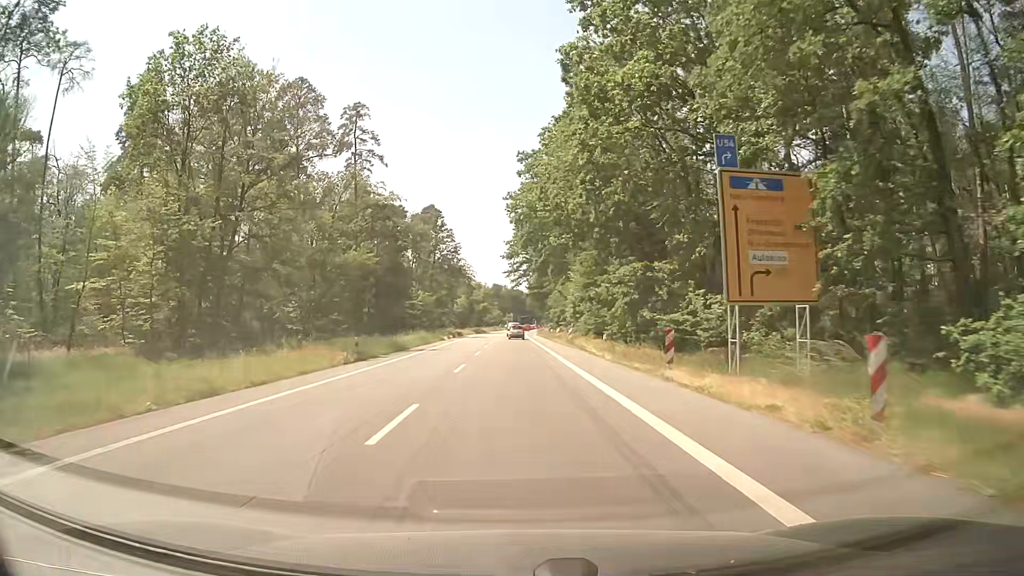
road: secondary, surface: asphalt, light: Day
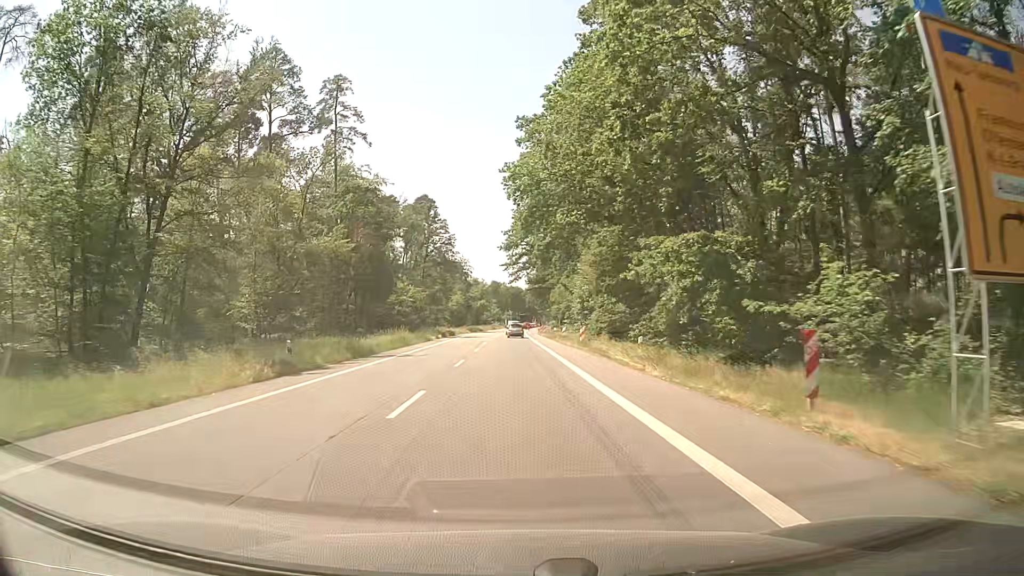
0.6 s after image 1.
(+0.1, +9.8) m; 0°
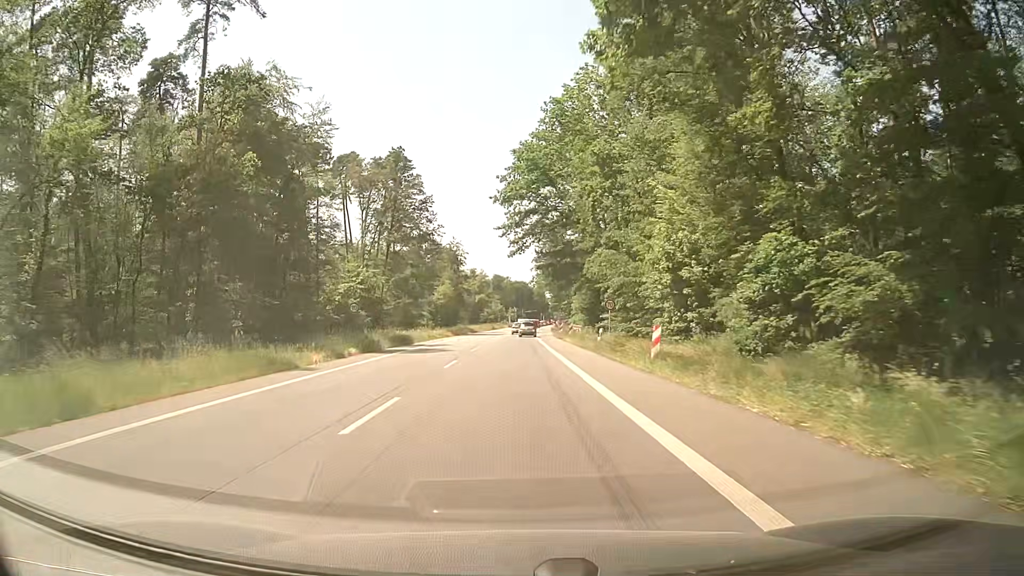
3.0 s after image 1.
(+0.1, +36.7) m; 0°
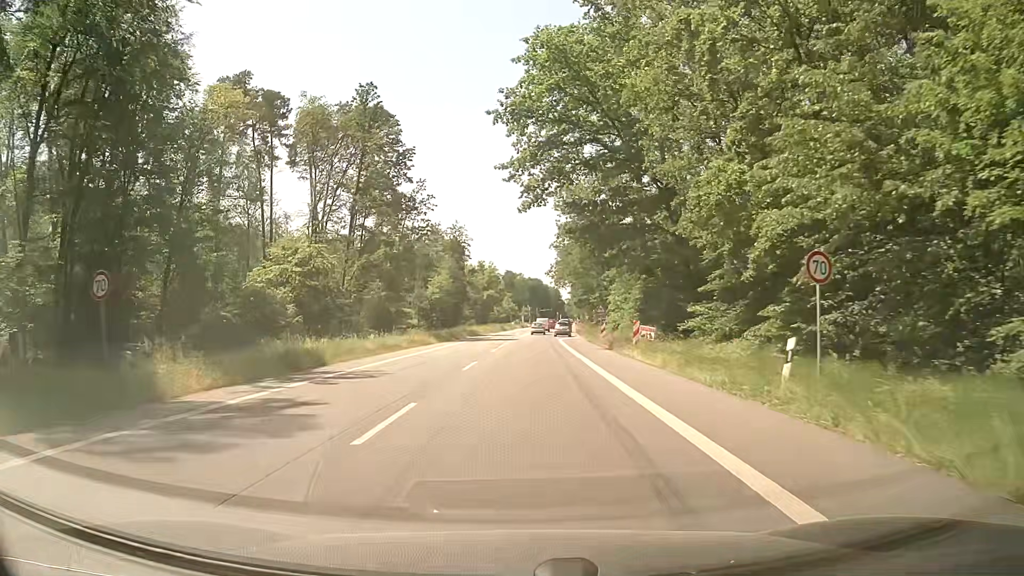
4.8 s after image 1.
(-0.2, +24.2) m; -2°
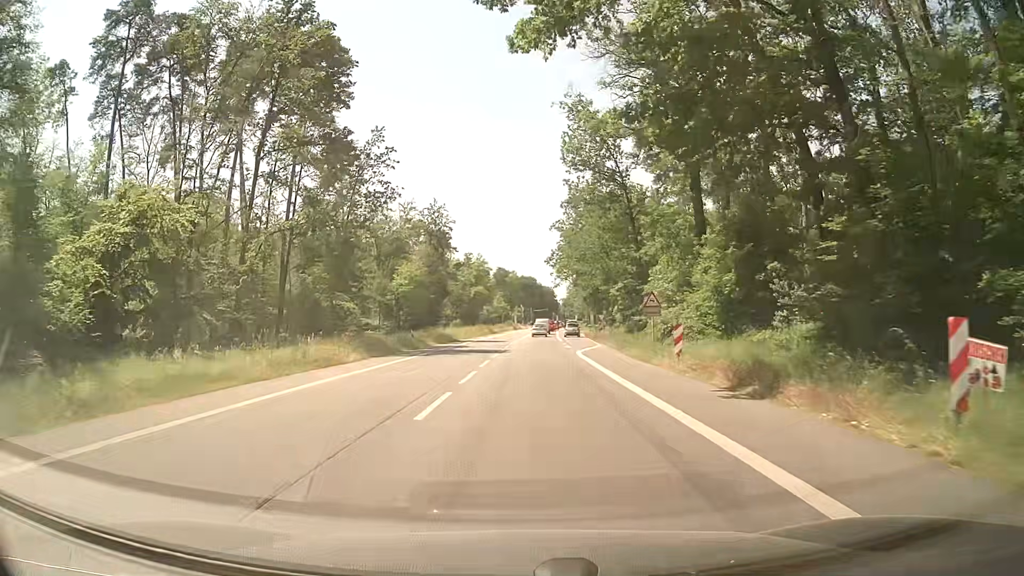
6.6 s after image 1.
(+0.3, +21.7) m; +1°
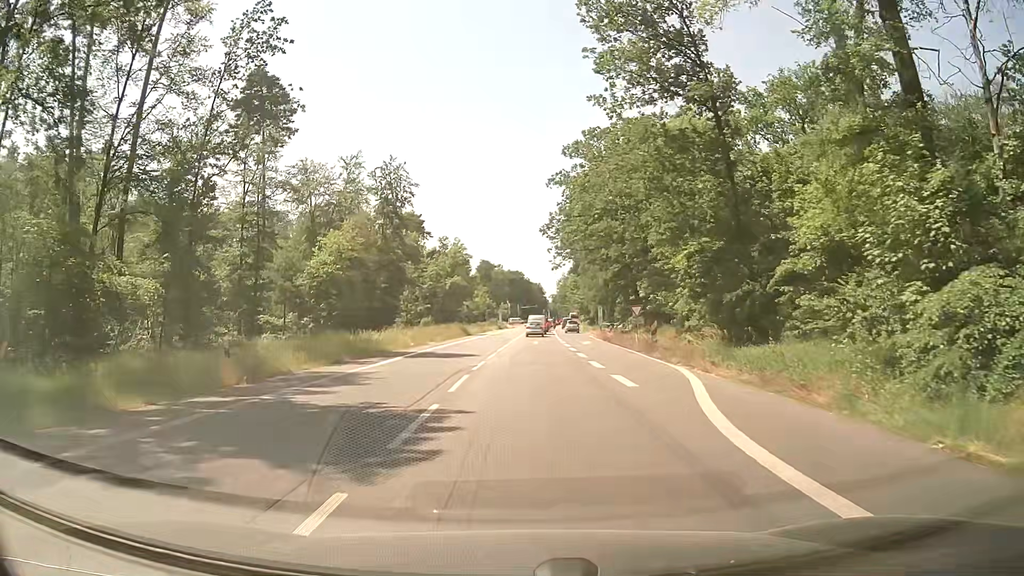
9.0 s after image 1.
(+0.5, +25.7) m; +2°
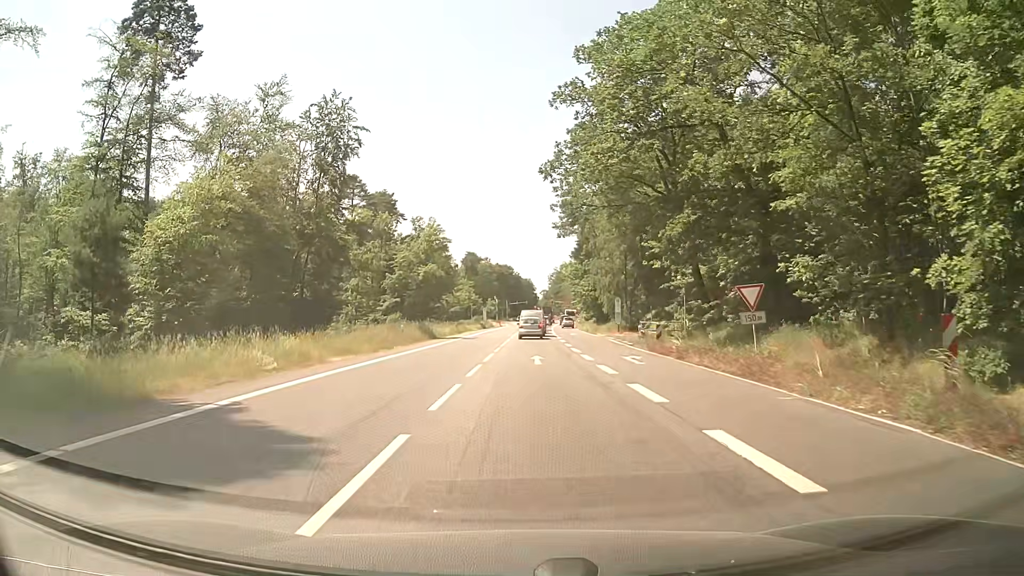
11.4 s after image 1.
(0.0, +21.3) m; 0°
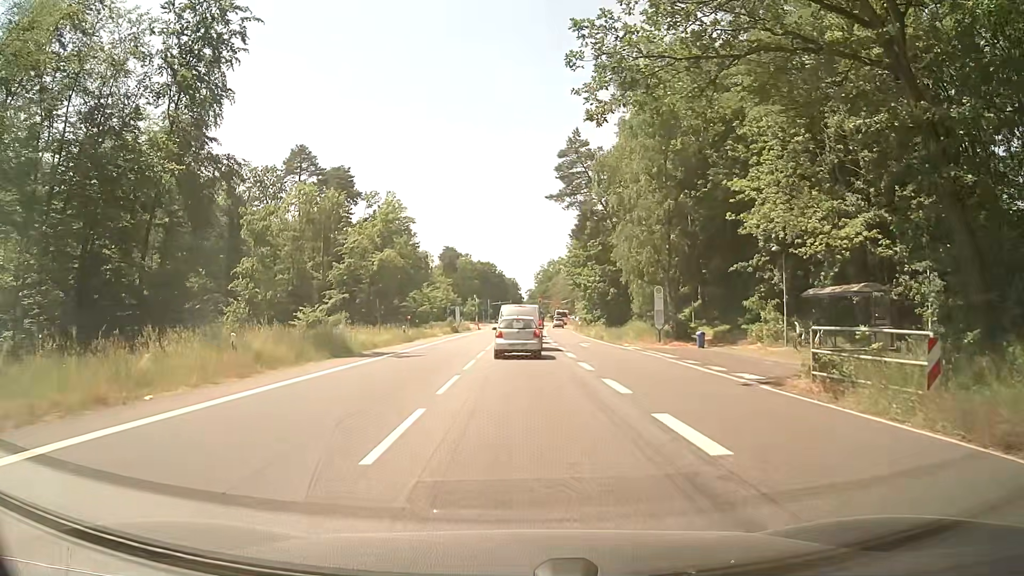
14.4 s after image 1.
(+0.4, +22.1) m; 0°
